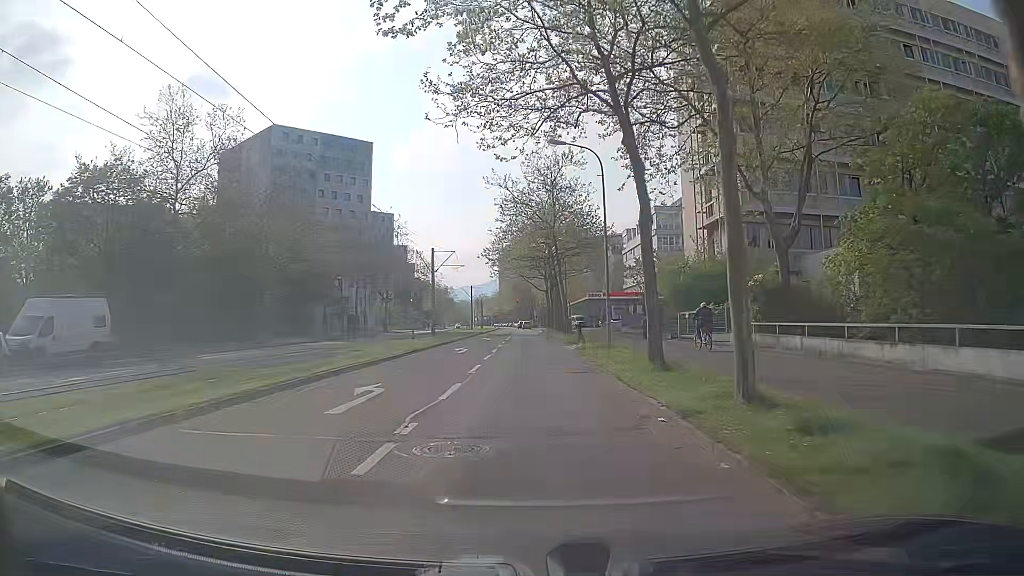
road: tertiary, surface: asphalt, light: Day
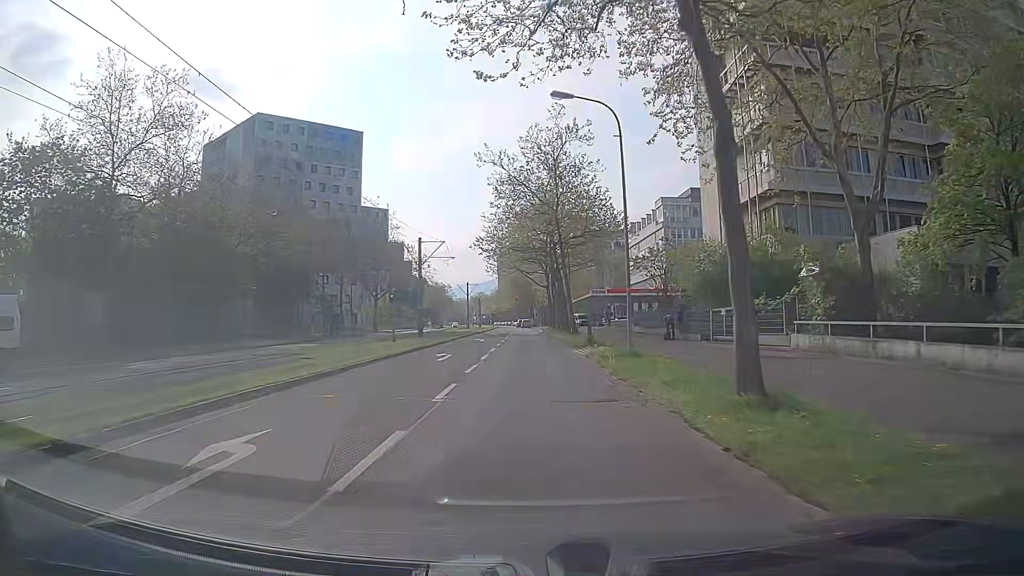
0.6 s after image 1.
(0.0, +6.5) m; 0°
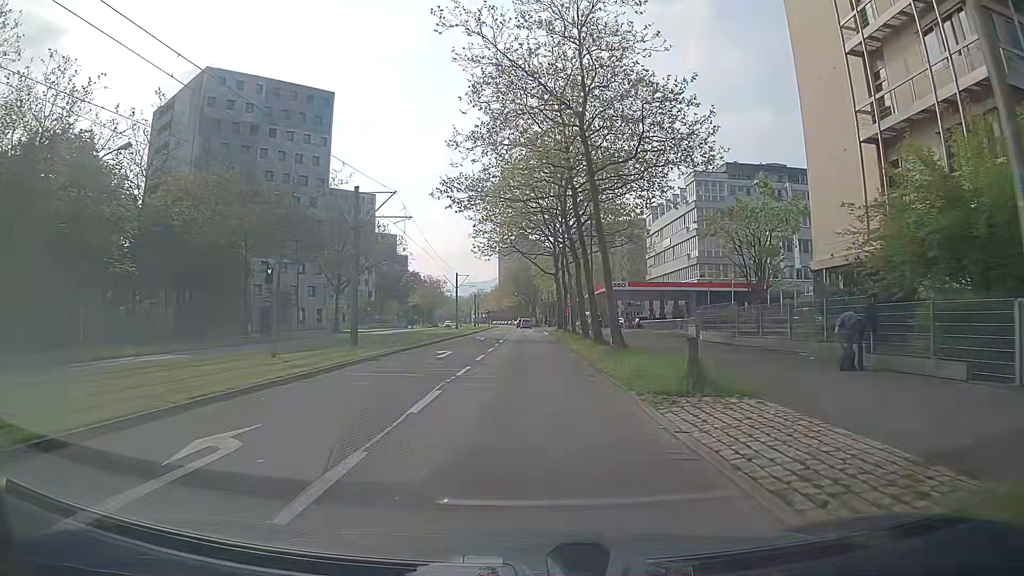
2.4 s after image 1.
(0.0, +19.4) m; 0°
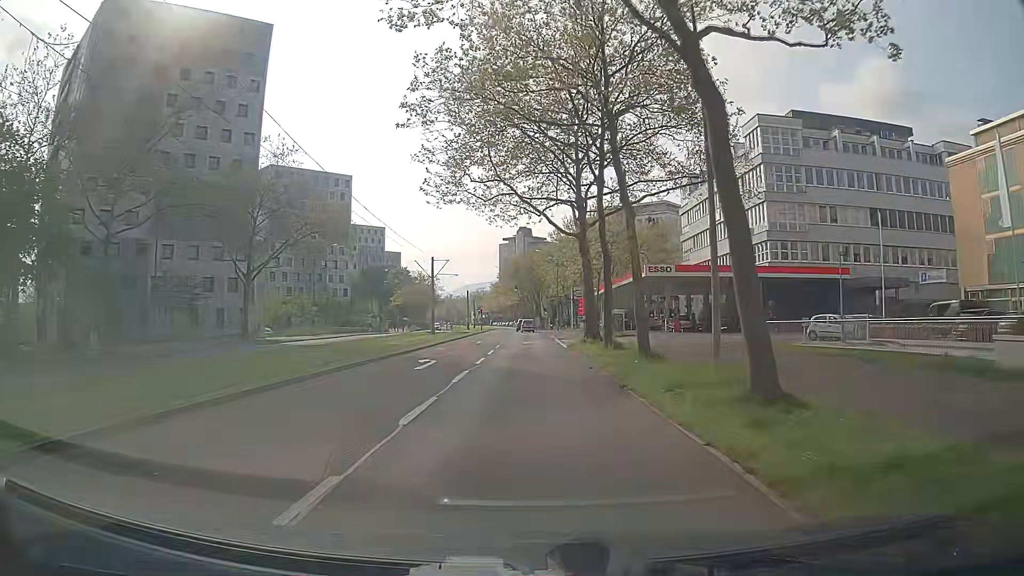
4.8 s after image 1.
(-0.2, +25.0) m; 0°
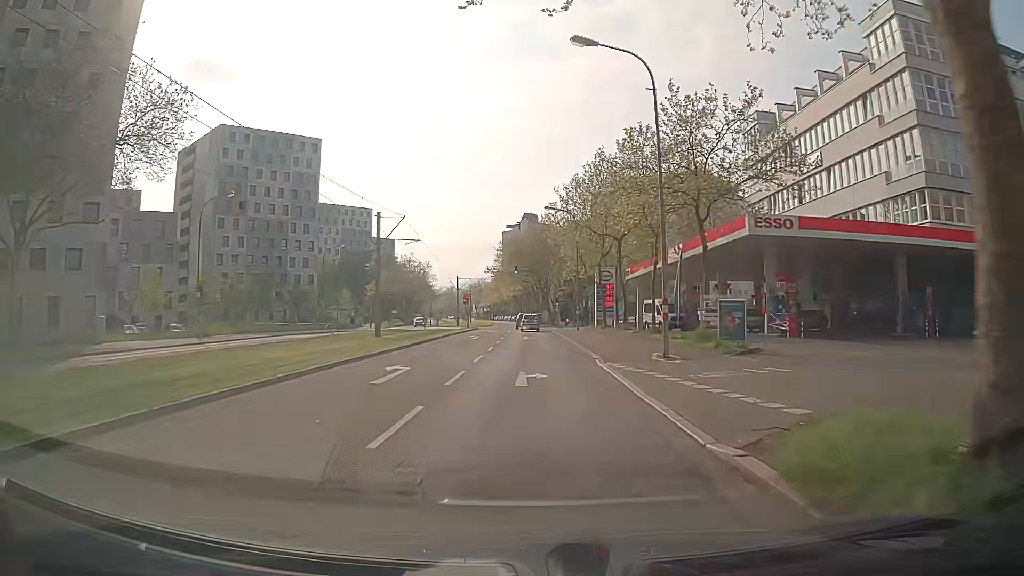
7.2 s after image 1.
(-0.3, +25.9) m; 0°
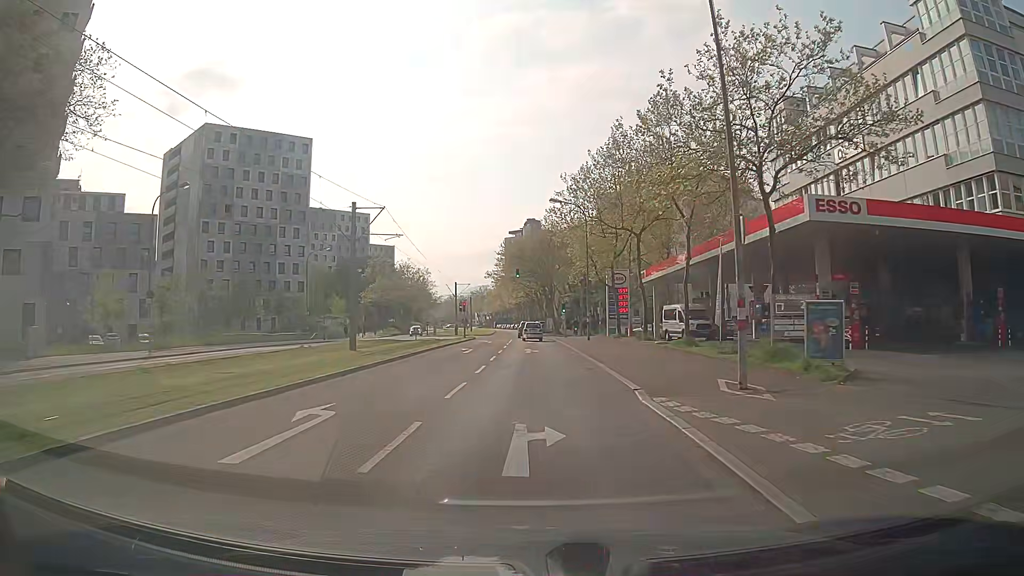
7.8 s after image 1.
(-0.2, +6.6) m; -2°
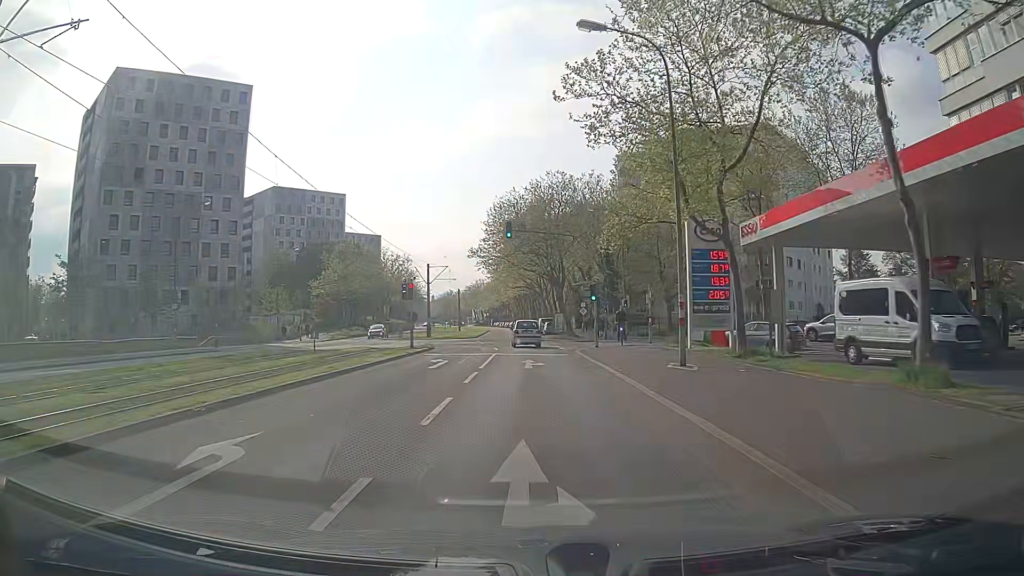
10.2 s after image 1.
(-0.1, +27.2) m; 0°
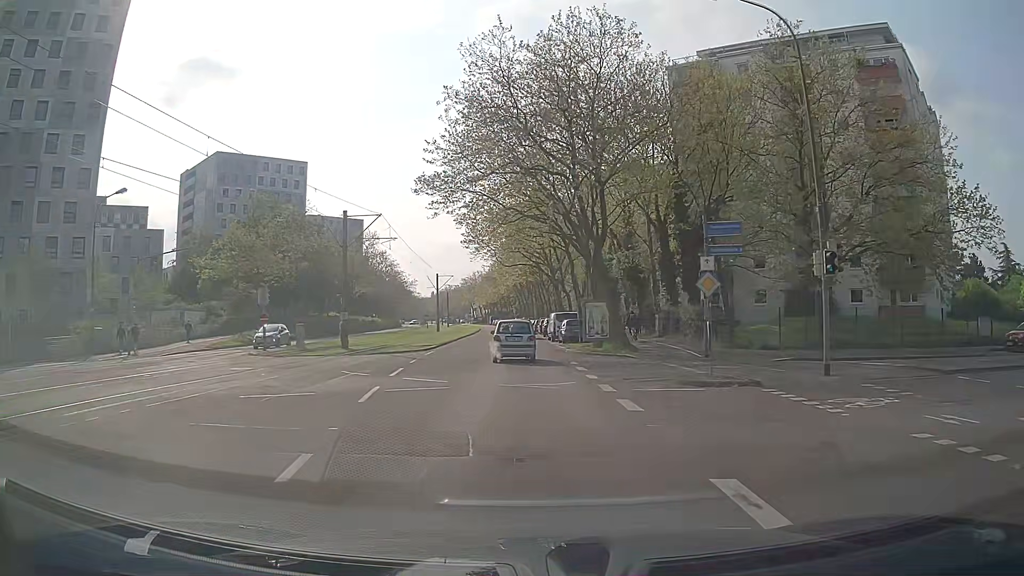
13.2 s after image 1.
(0.0, +32.7) m; 0°
(0, +10) (0, +20) (0, +30) (-1, +40) (-1, +50) (-1, +60) (-2, +70) (-2, +80) (-3, +90) (-4, +100) m
